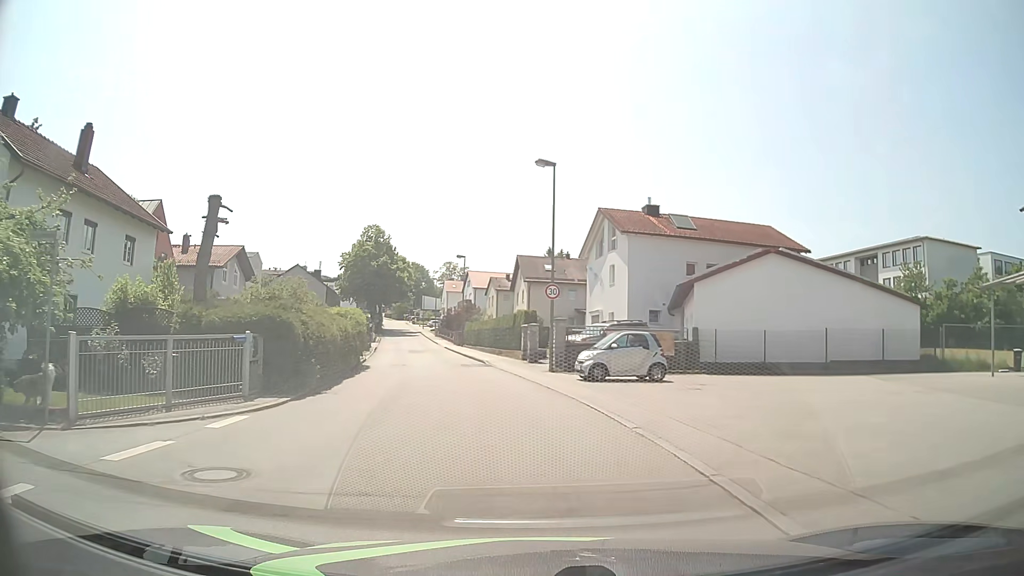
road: unclassified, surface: asphalt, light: Day
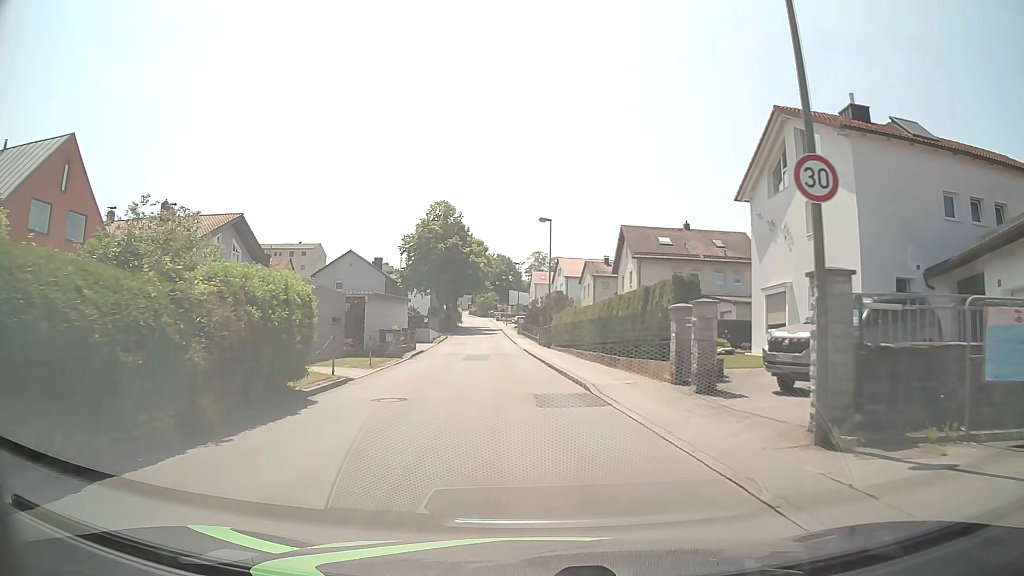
(-1.3, +18.3) m; -7°
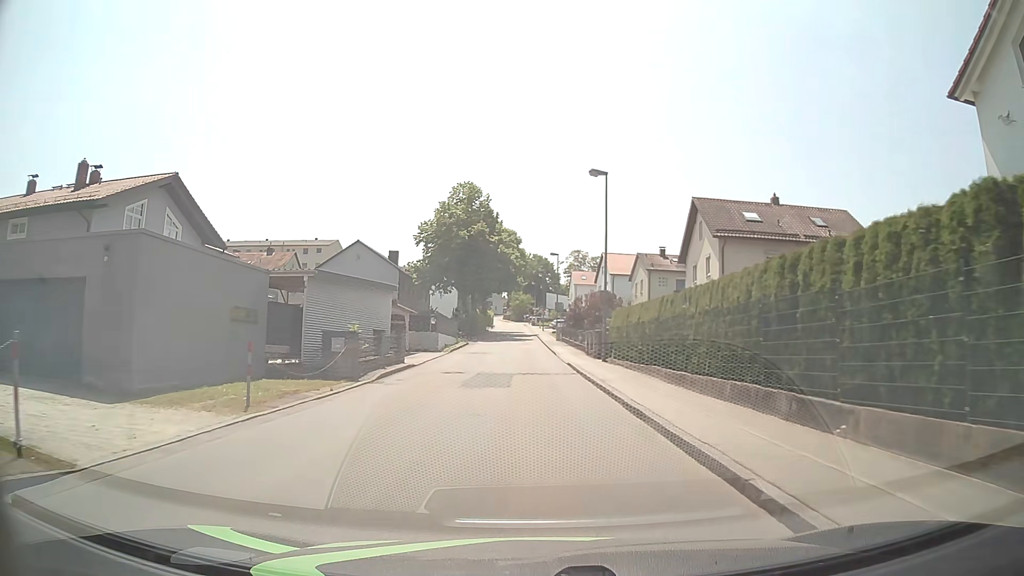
(-0.4, +13.9) m; -4°
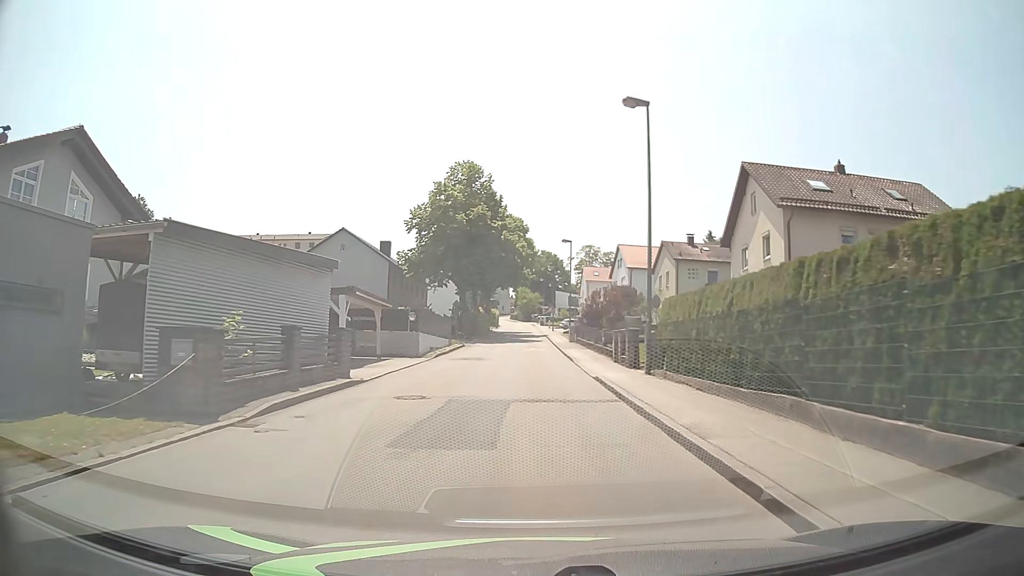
(0.0, +9.2) m; -1°
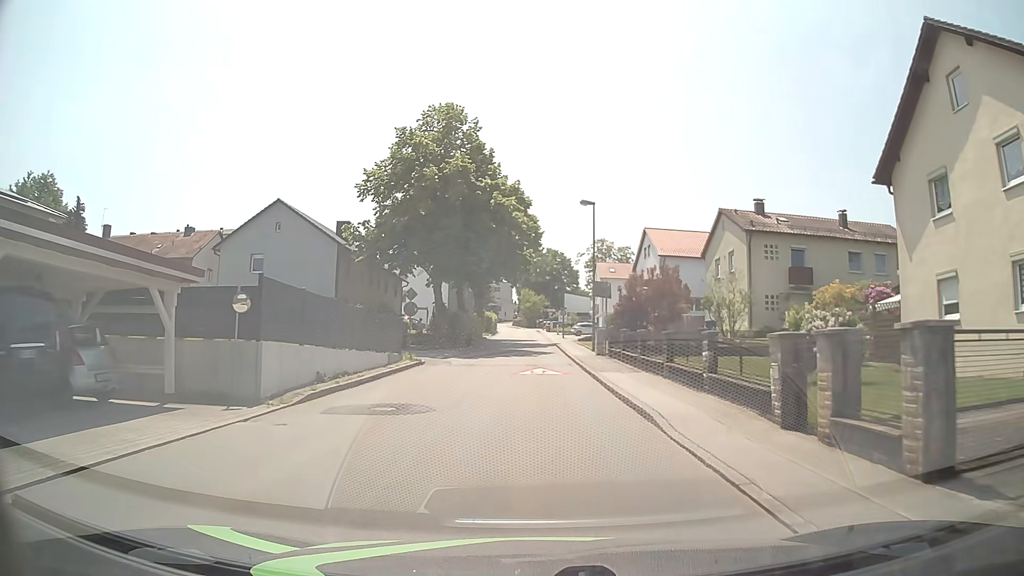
(+0.1, +18.3) m; 0°
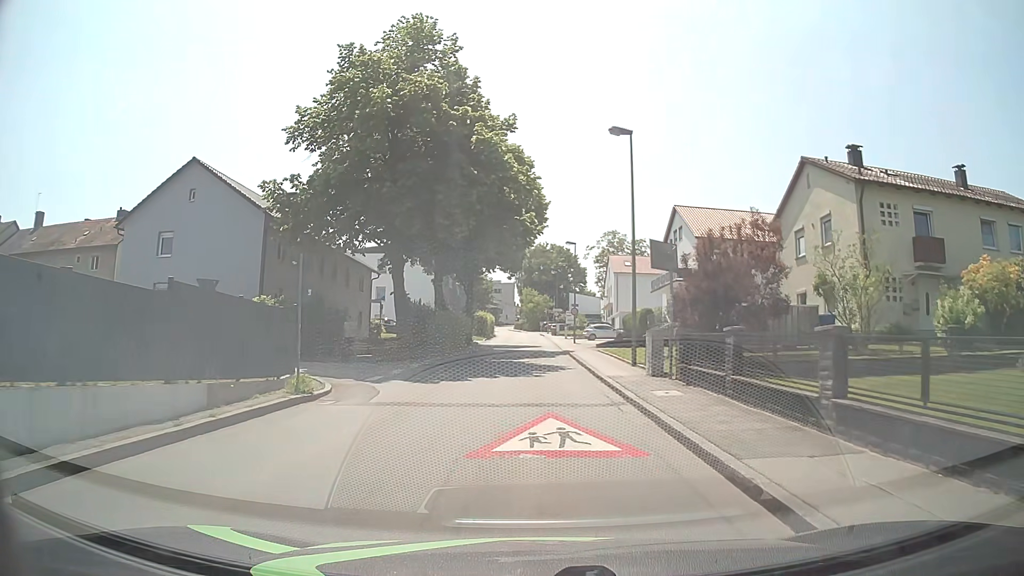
(0.0, +13.6) m; 0°
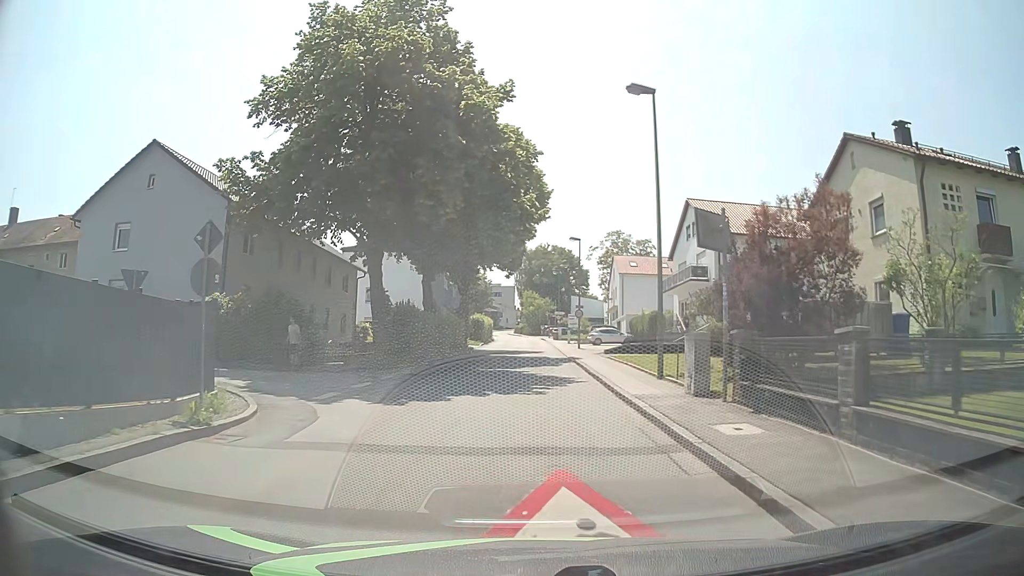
(0.0, +4.5) m; 0°
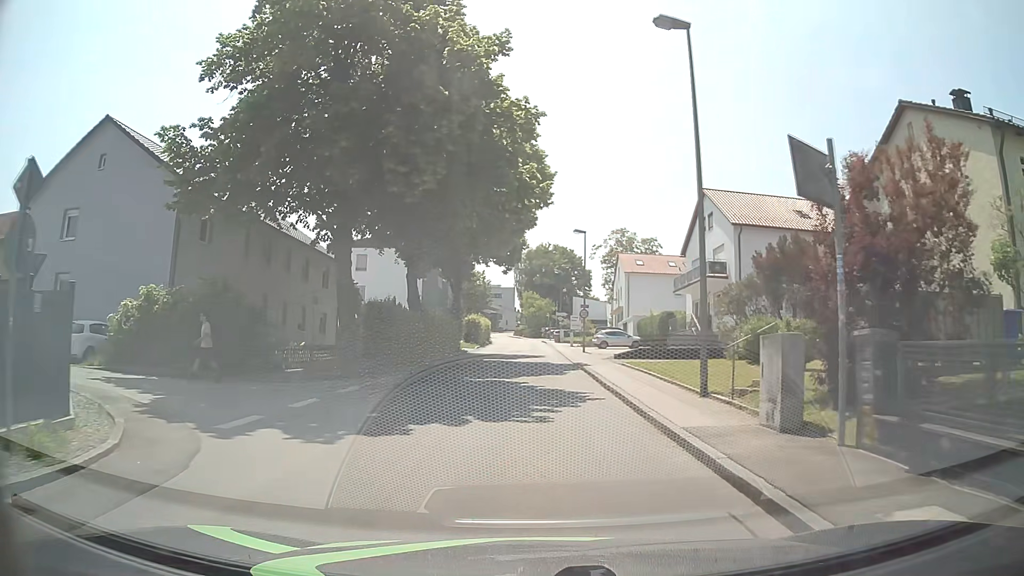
(0.0, +4.5) m; 0°
